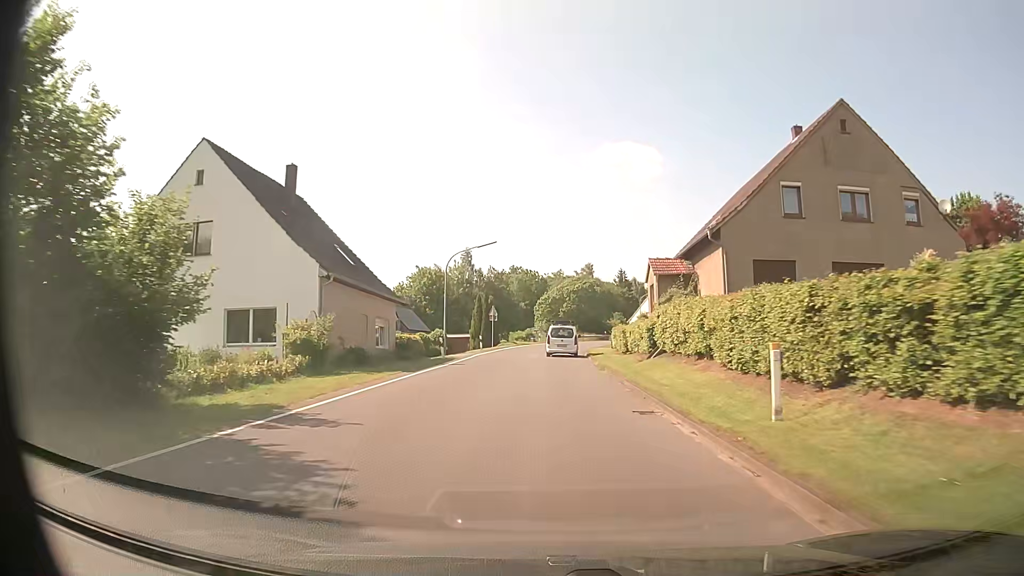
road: tertiary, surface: asphalt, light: Day
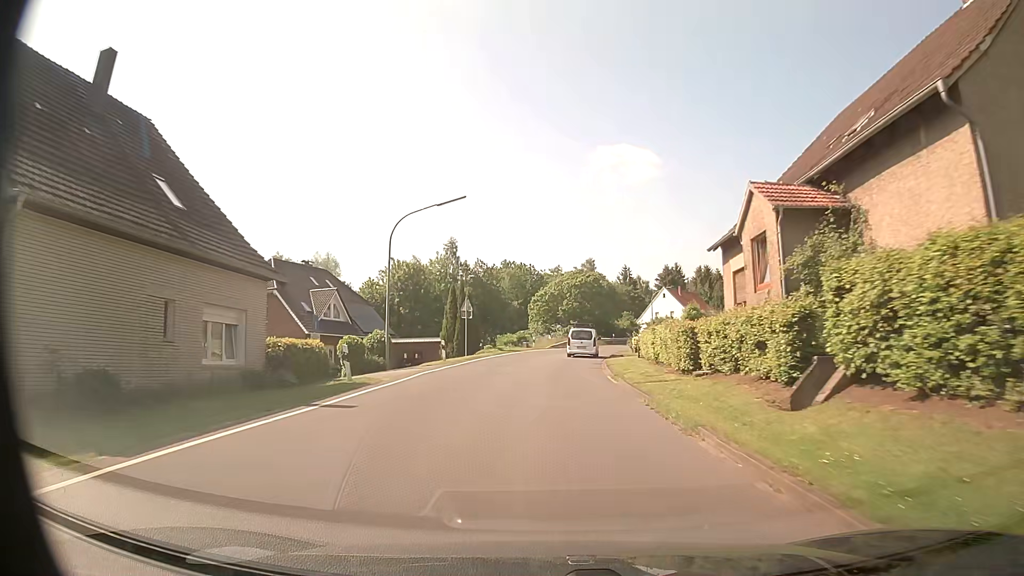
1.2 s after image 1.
(+0.1, +16.3) m; 0°
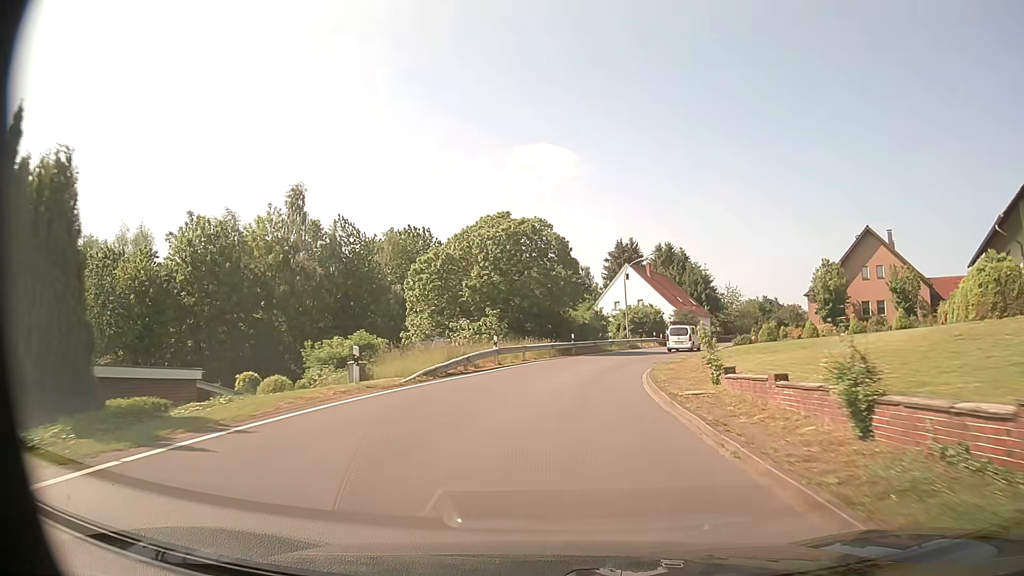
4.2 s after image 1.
(+1.4, +40.4) m; +6°
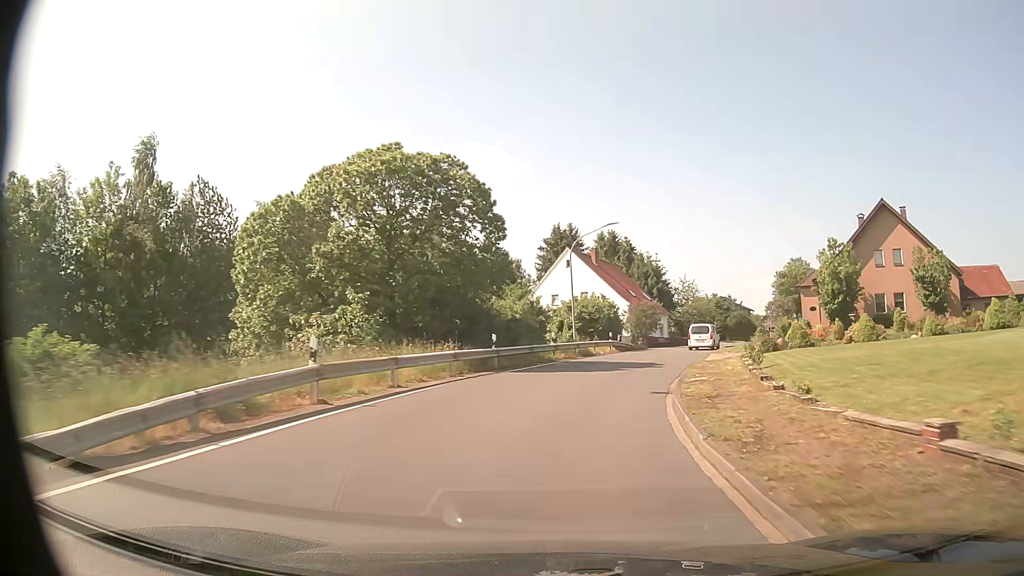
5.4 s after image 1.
(+0.8, +16.4) m; +6°
(0, +10) (+2, +20) (+5, +30) (+8, +39) (+11, +48) (+15, +58) (+19, +67) (+23, +76) (+27, +85) (+31, +94) m
